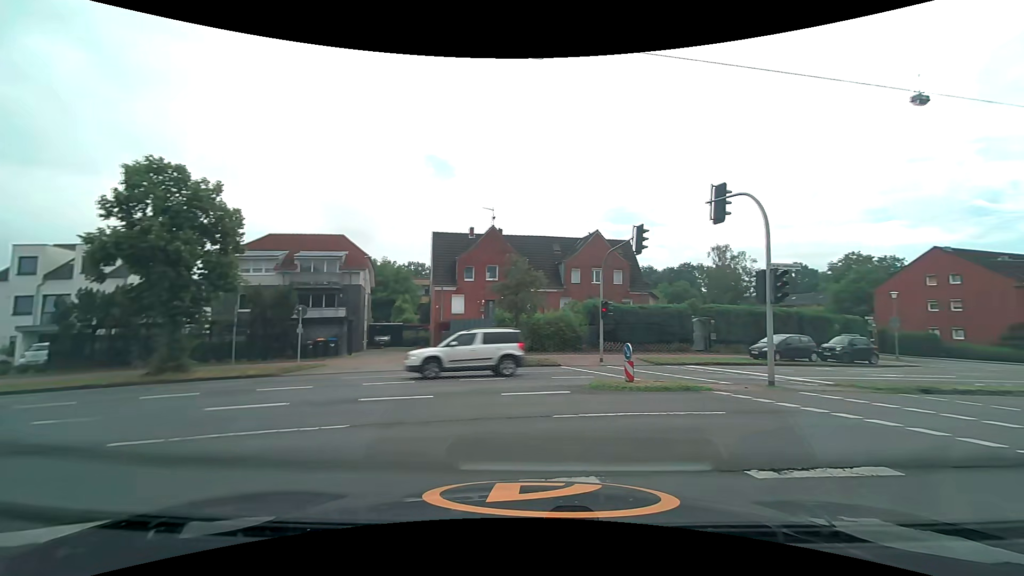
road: unclassified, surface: asphalt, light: Day
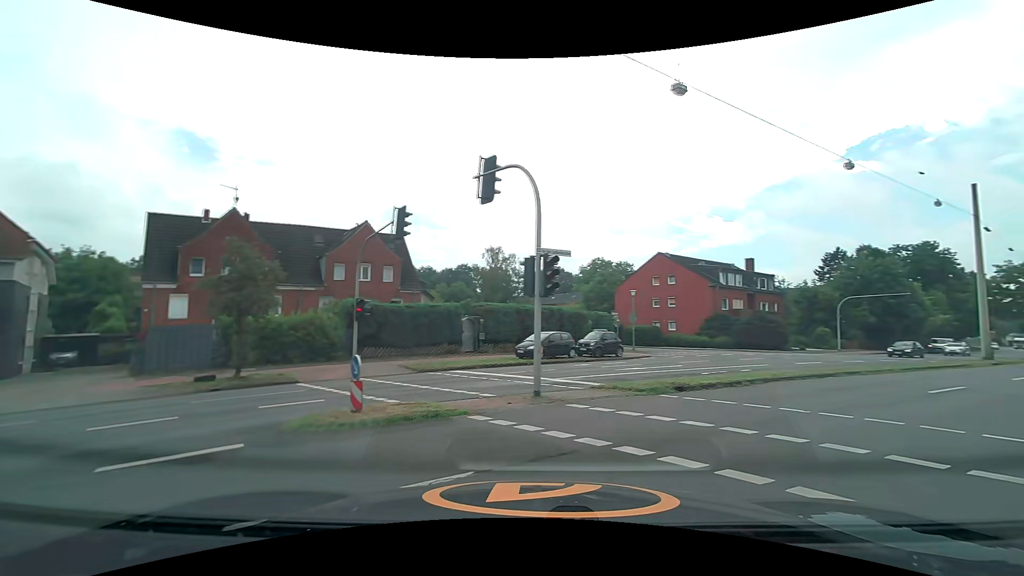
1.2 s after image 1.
(+0.8, +4.0) m; +24°
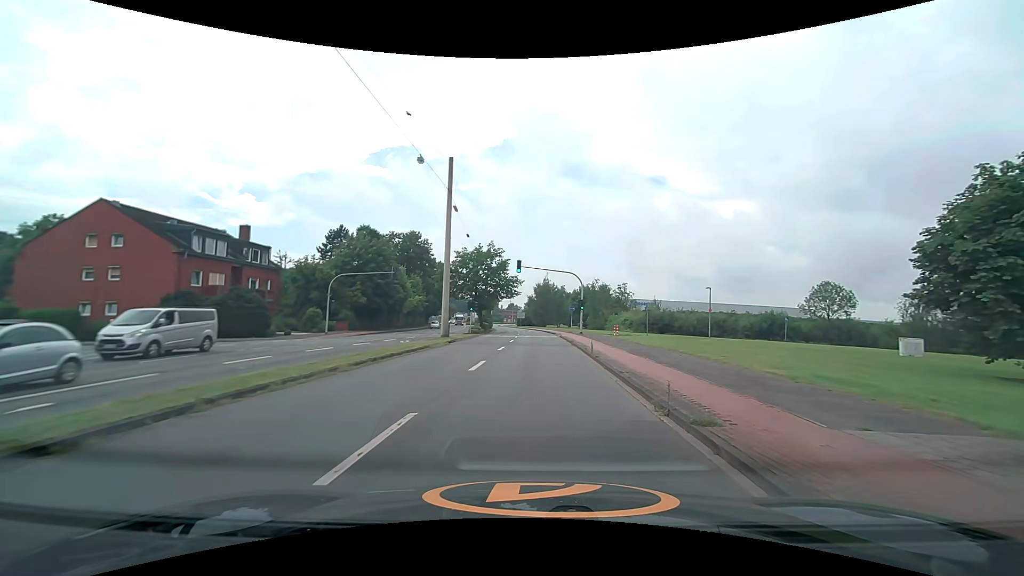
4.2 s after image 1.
(+6.8, +10.5) m; +52°
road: secondary
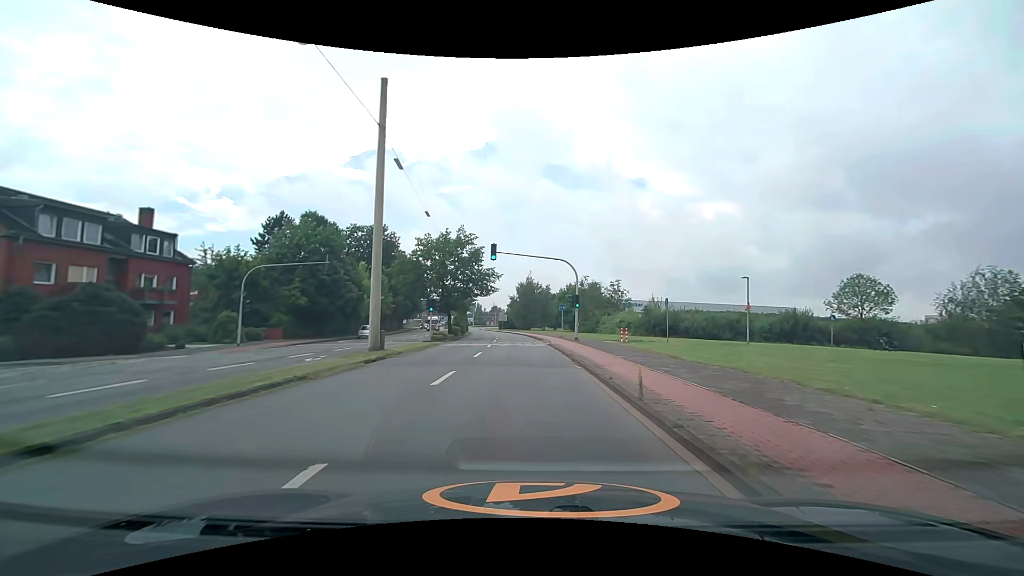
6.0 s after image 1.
(+0.3, +11.5) m; +2°
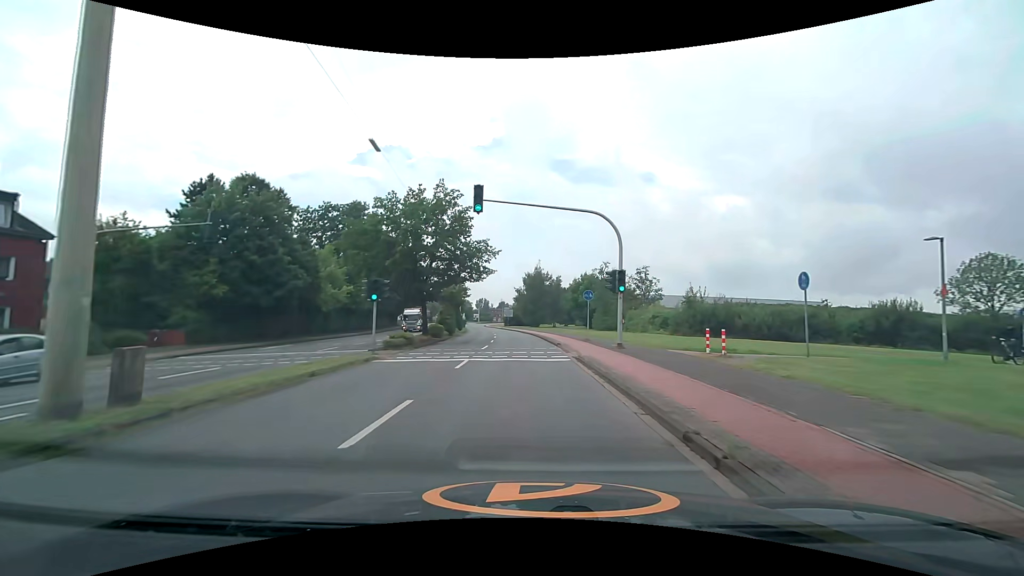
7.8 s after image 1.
(0.0, +14.6) m; -1°
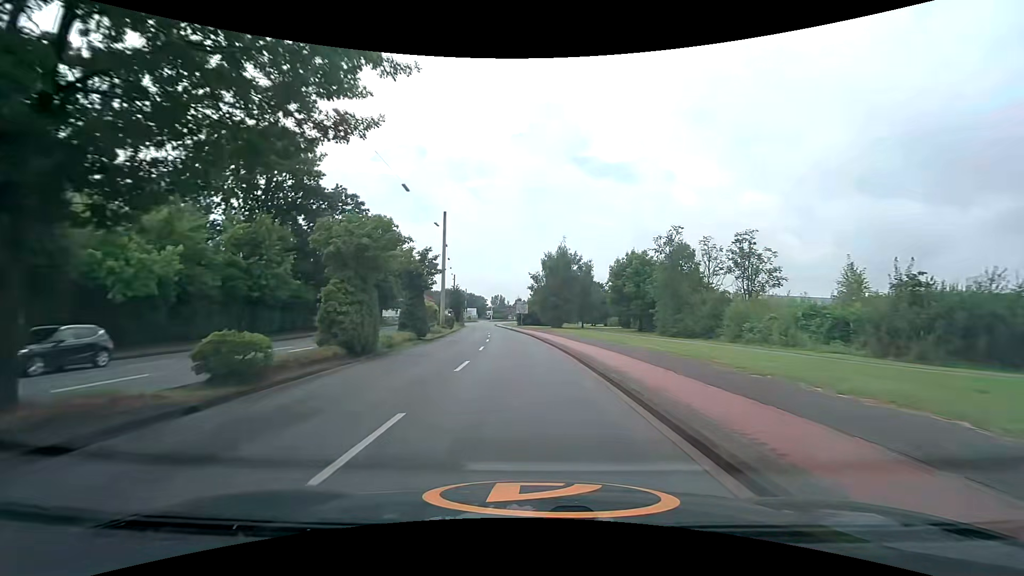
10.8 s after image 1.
(-0.5, +27.7) m; -2°
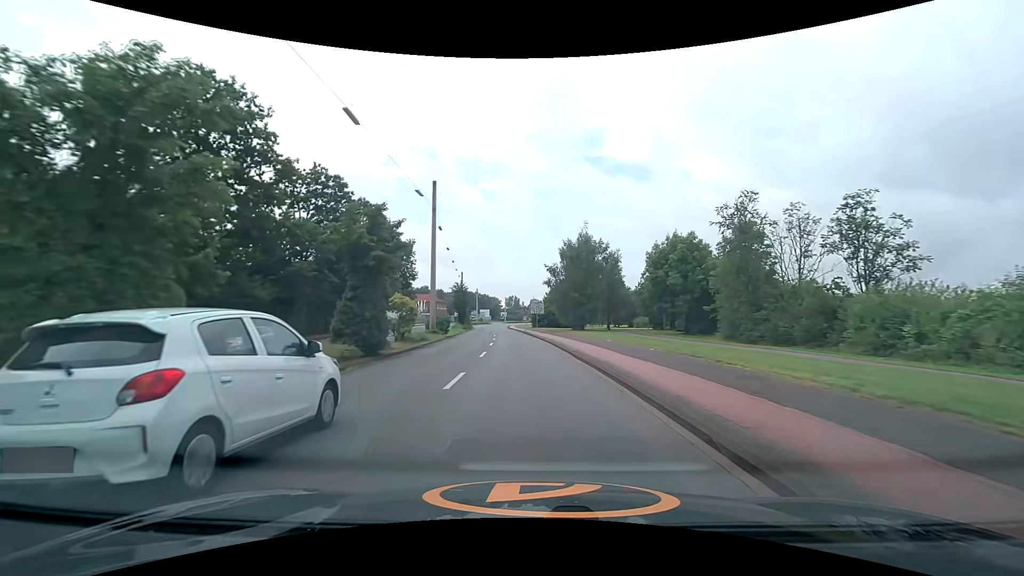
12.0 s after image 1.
(-0.2, +12.0) m; -2°
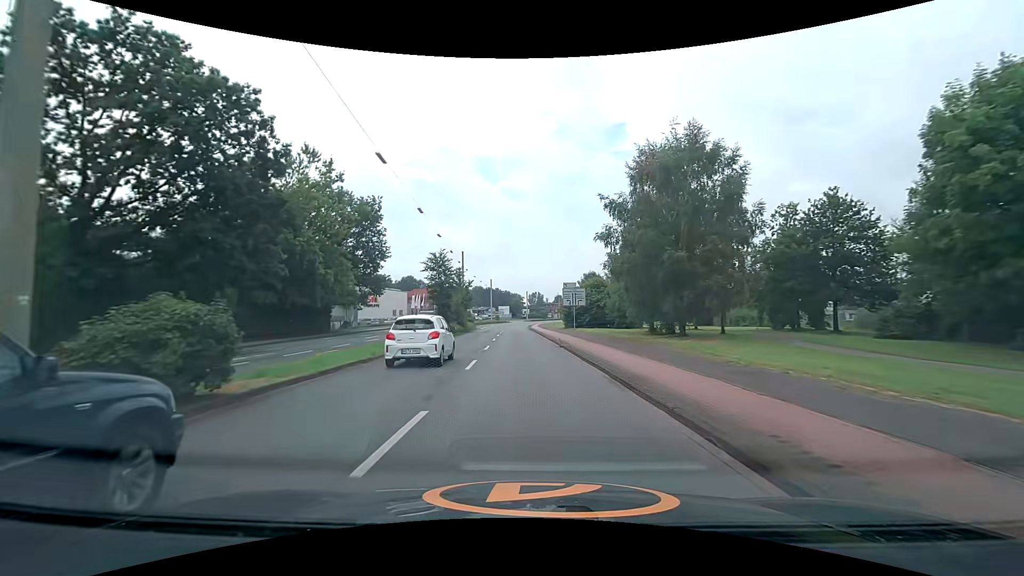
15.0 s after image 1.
(-0.8, +32.1) m; -3°
(0, +10) (0, +20) (-1, +30) (-1, +40) (-1, +50) (-1, +60) (-2, +70) (-2, +80) (-2, +90) (-2, +100) m
